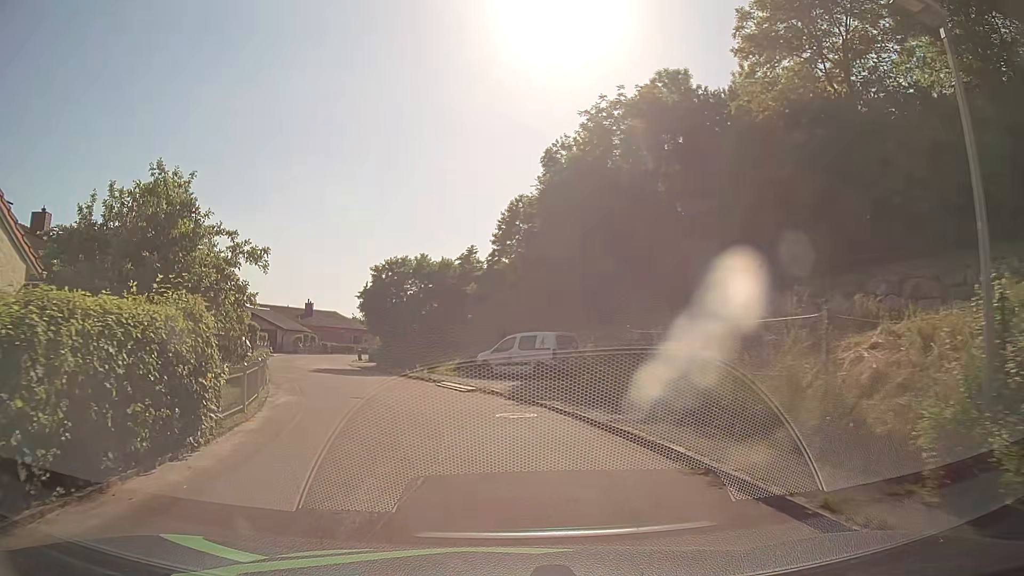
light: Day
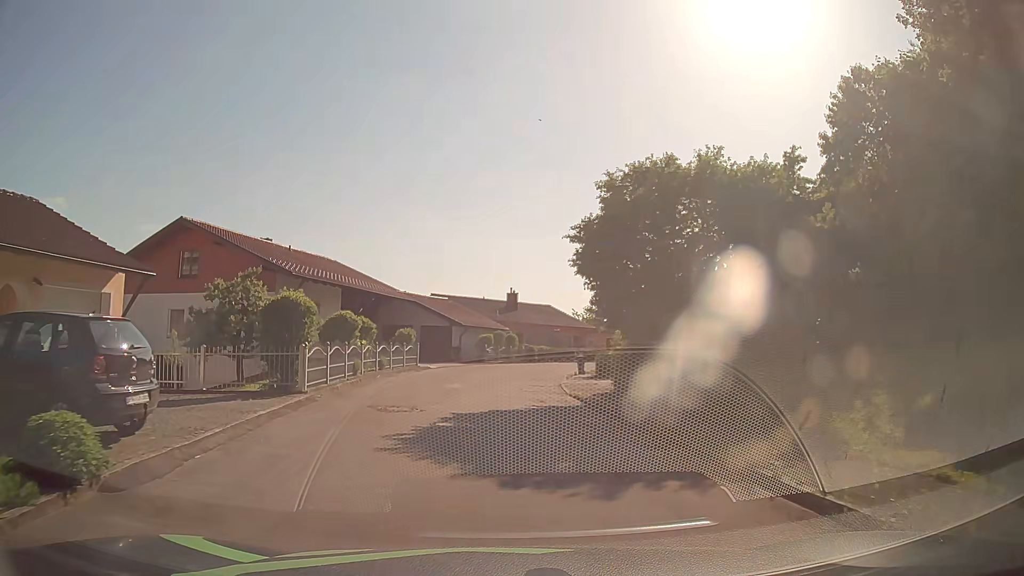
(-3.8, +21.7) m; -18°
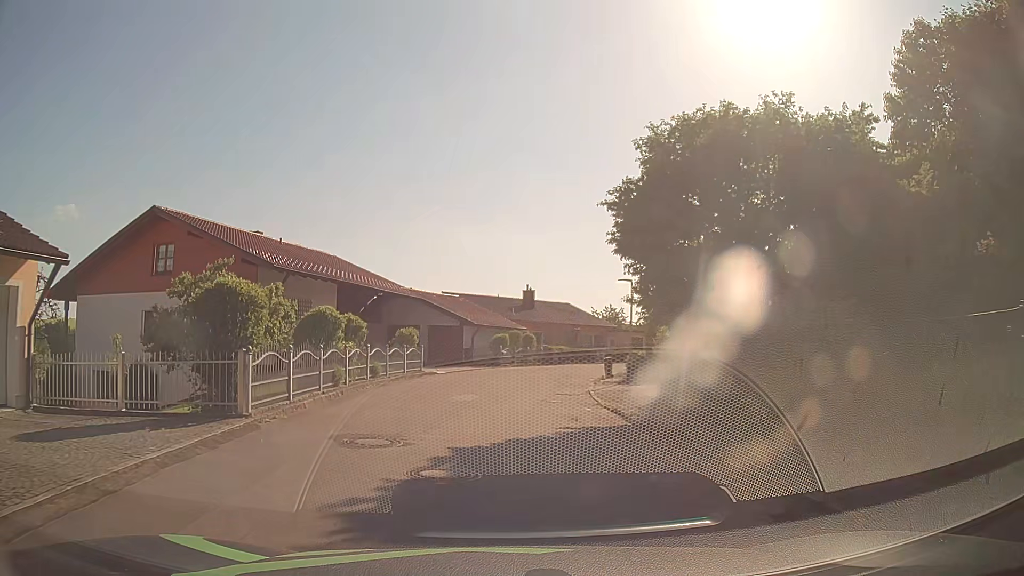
(-0.1, +4.0) m; -2°
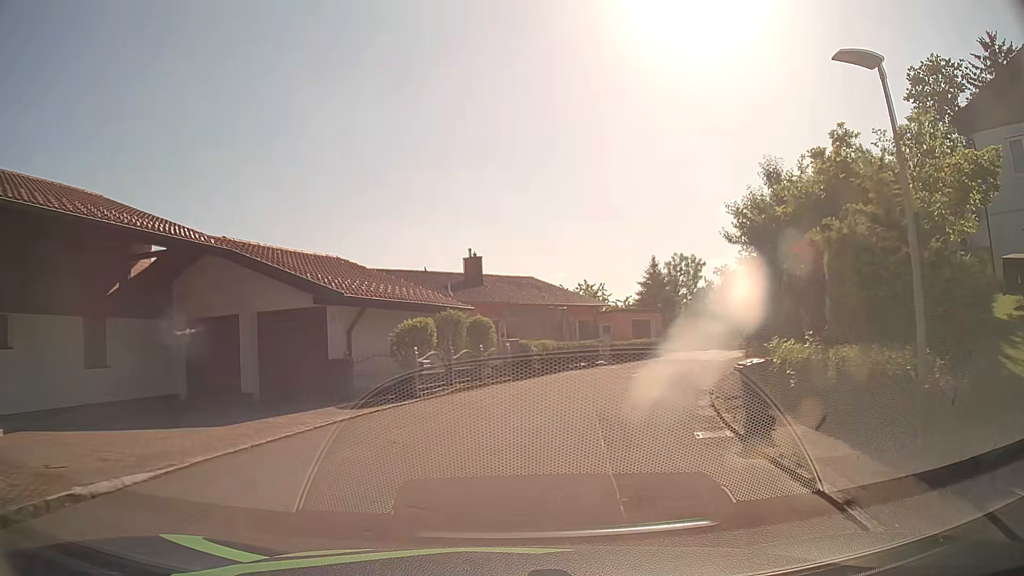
(+0.4, +21.8) m; +5°
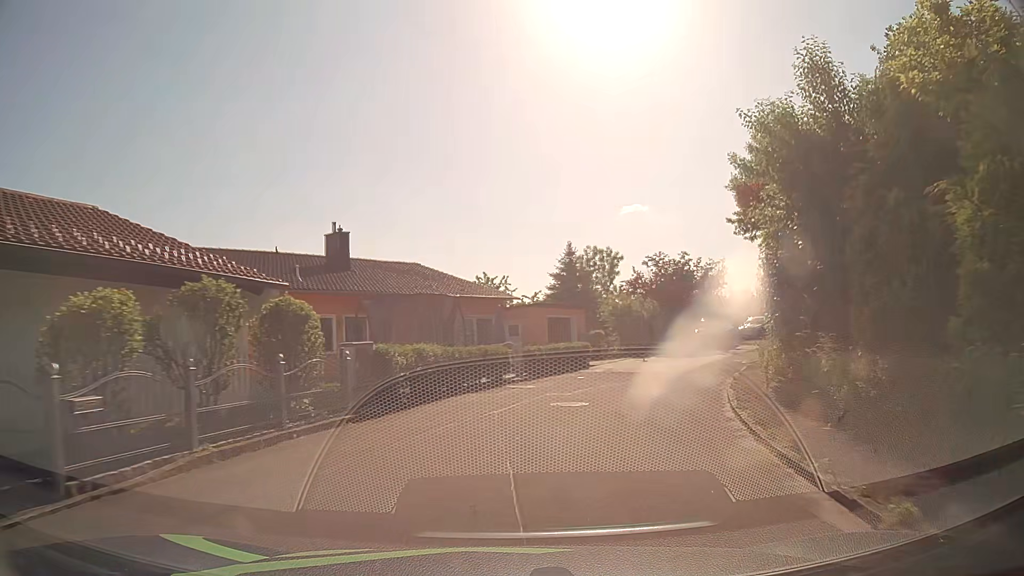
(+0.7, +9.8) m; +8°
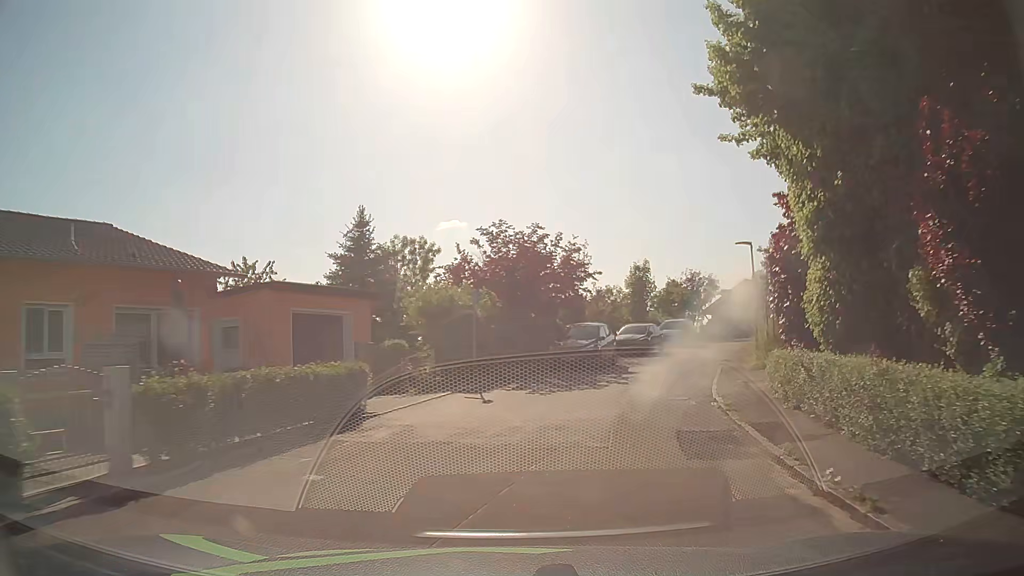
(+2.0, +14.8) m; +16°
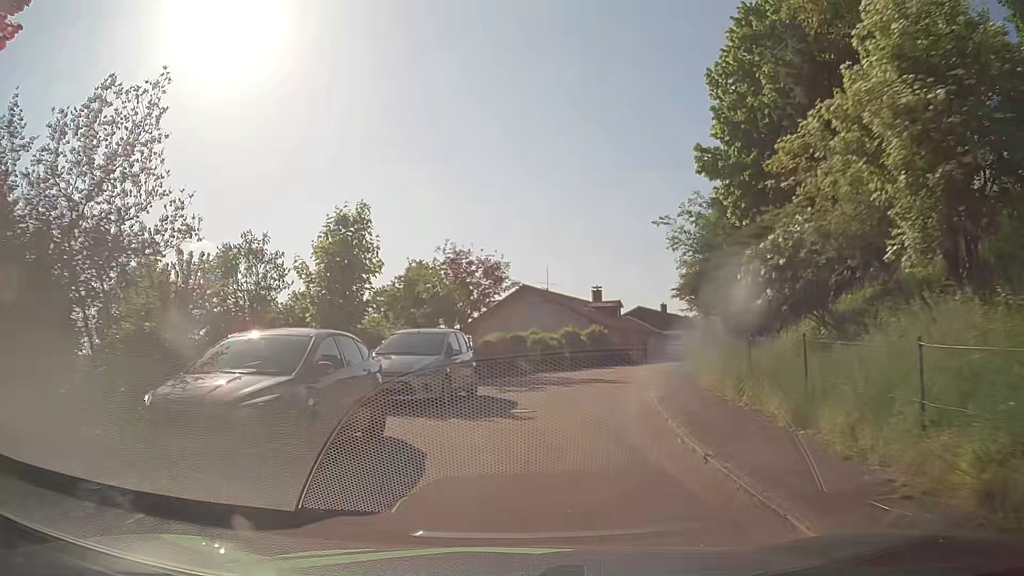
(+5.3, +24.8) m; +21°
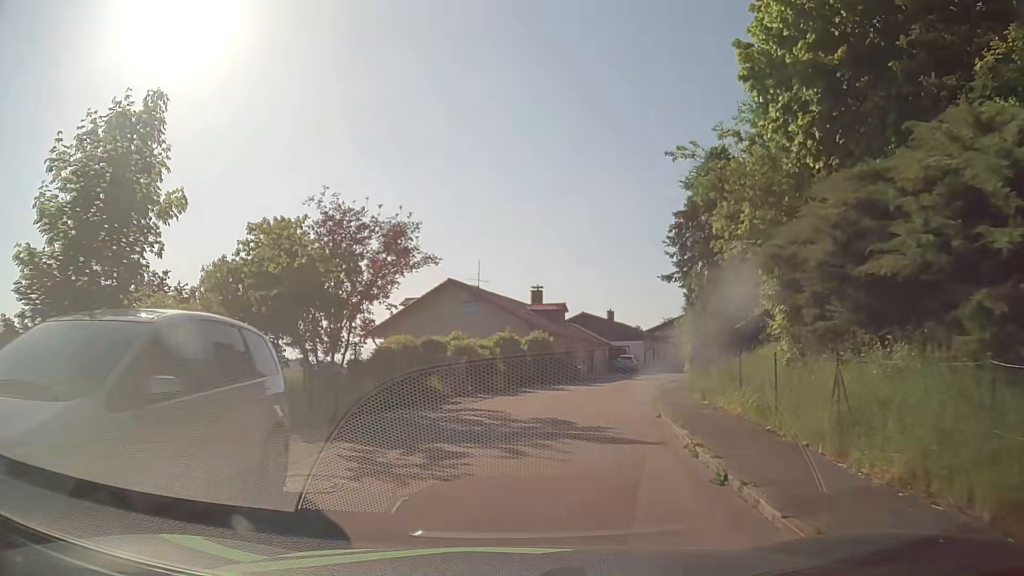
(+0.5, +10.3) m; +5°
(+1, +10) (+2, +20) (+5, +30) (+8, +39) (+12, +48) (+17, +57) (+22, +65) (+28, +73) (+35, +81) (+42, +88) m
